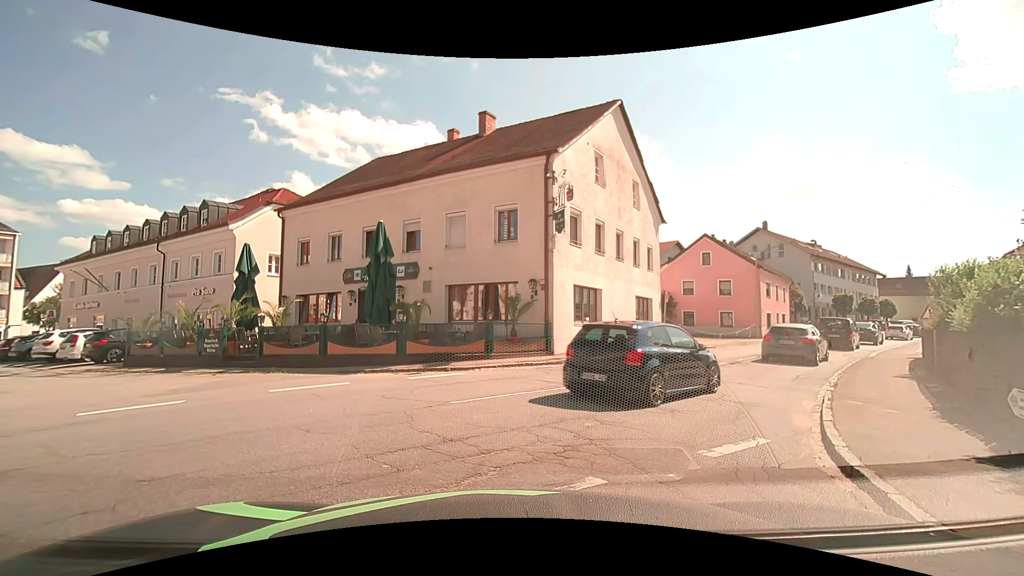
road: tertiary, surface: asphalt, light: Day
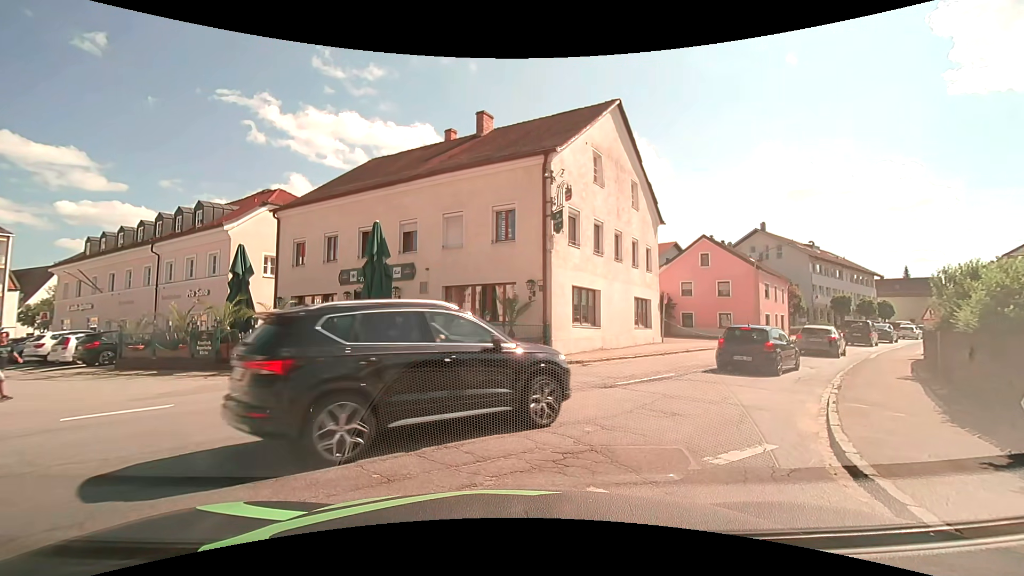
(0.0, +0.2) m; 0°
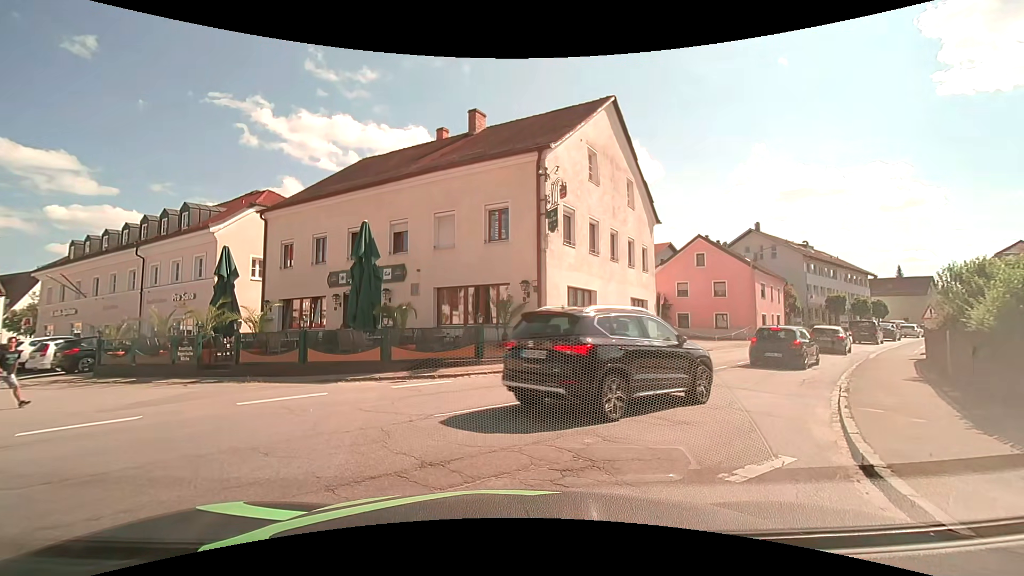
(0.0, +0.6) m; +2°
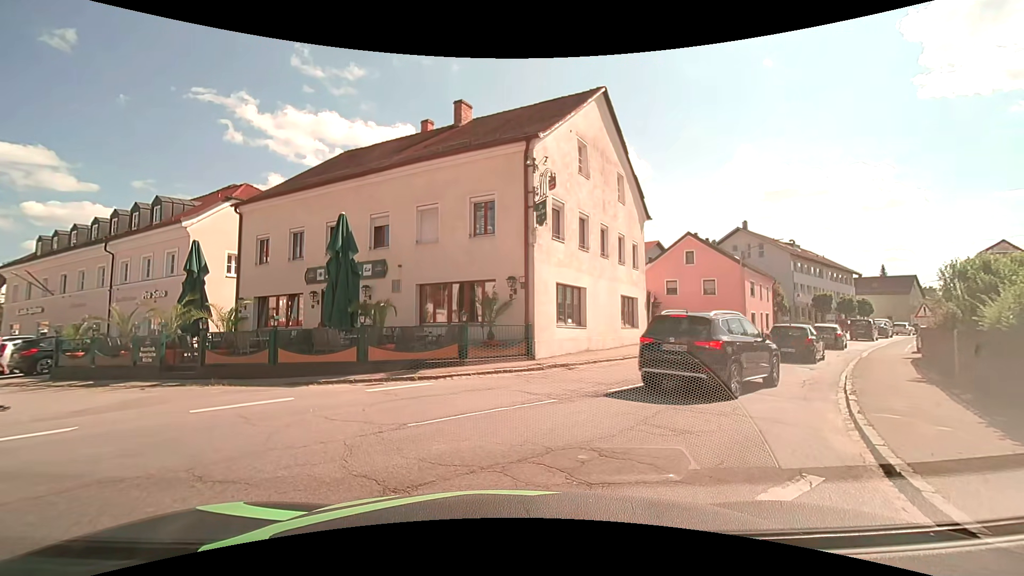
(0.0, +0.8) m; +1°
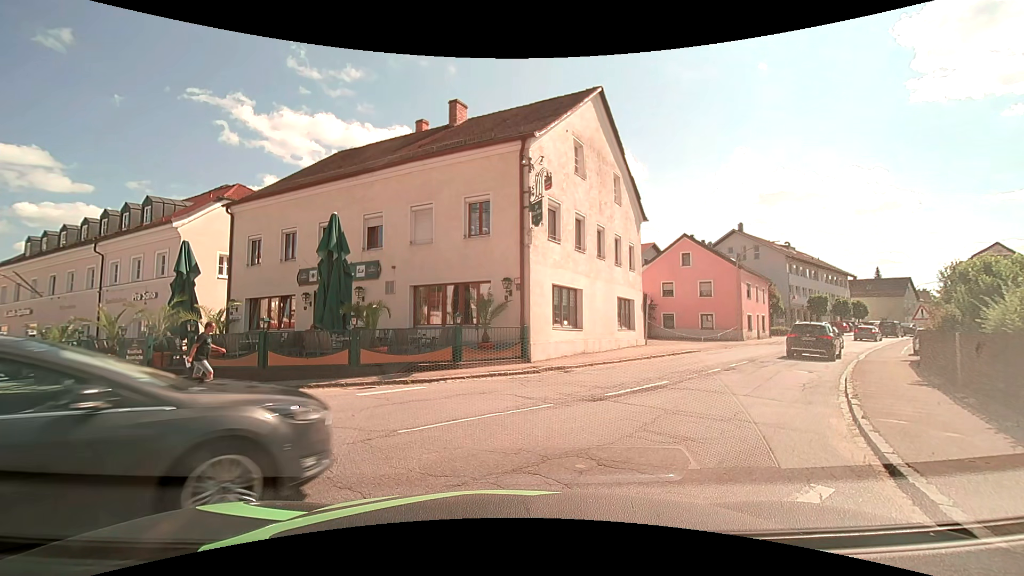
(0.0, +0.3) m; 0°
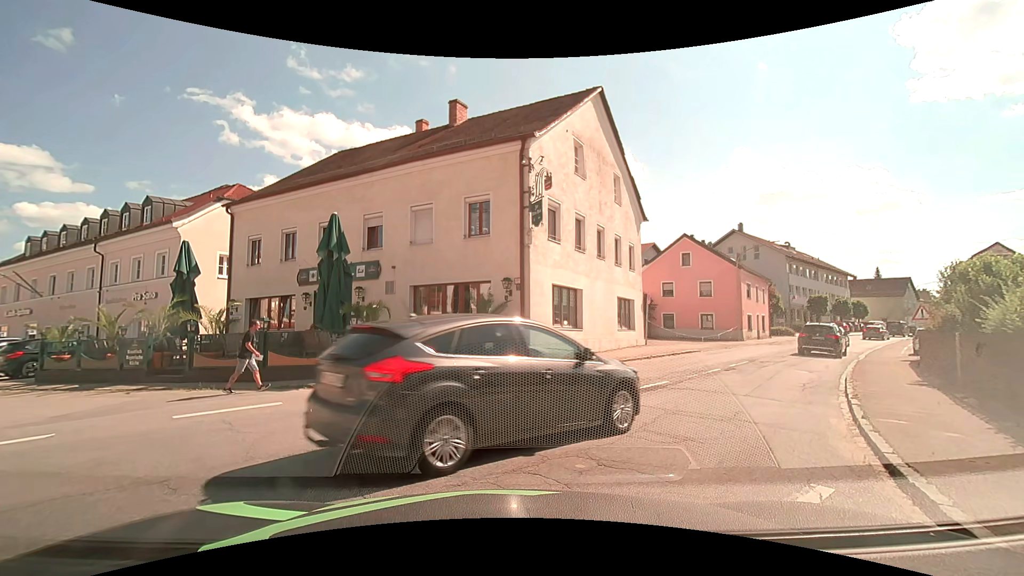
(0.0, 0.0) m; 0°
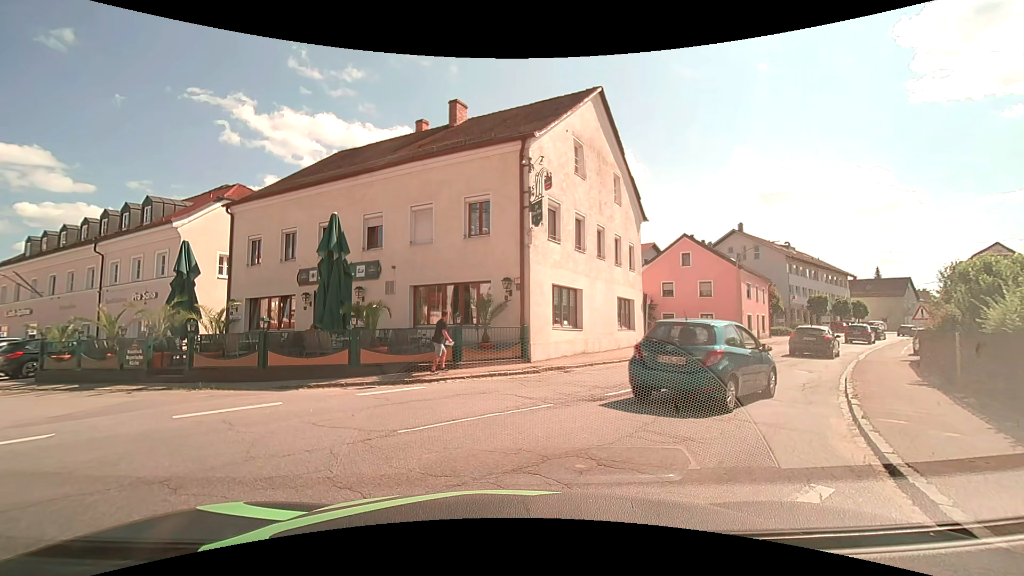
(0.0, 0.0) m; 0°
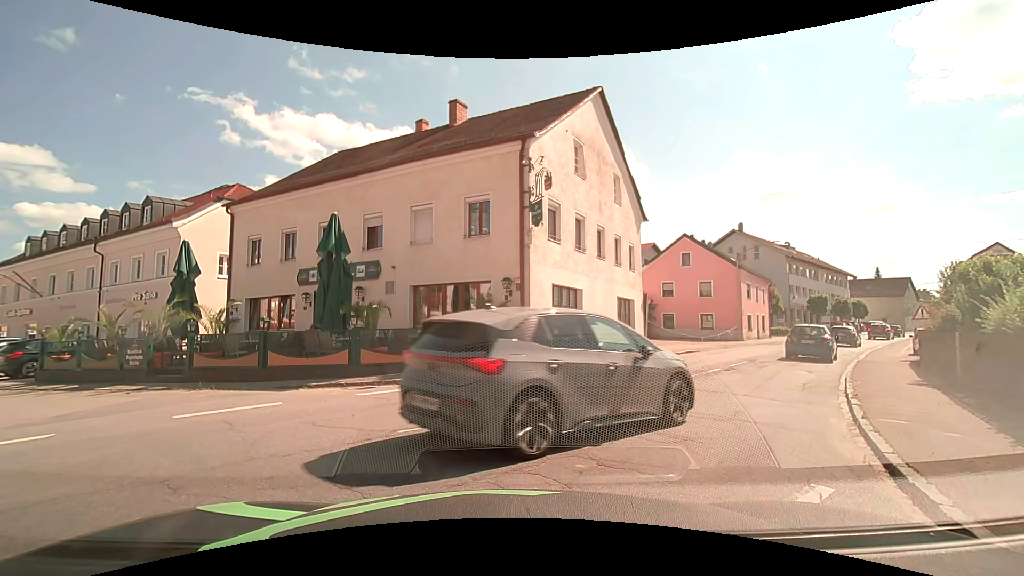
(0.0, 0.0) m; 0°
